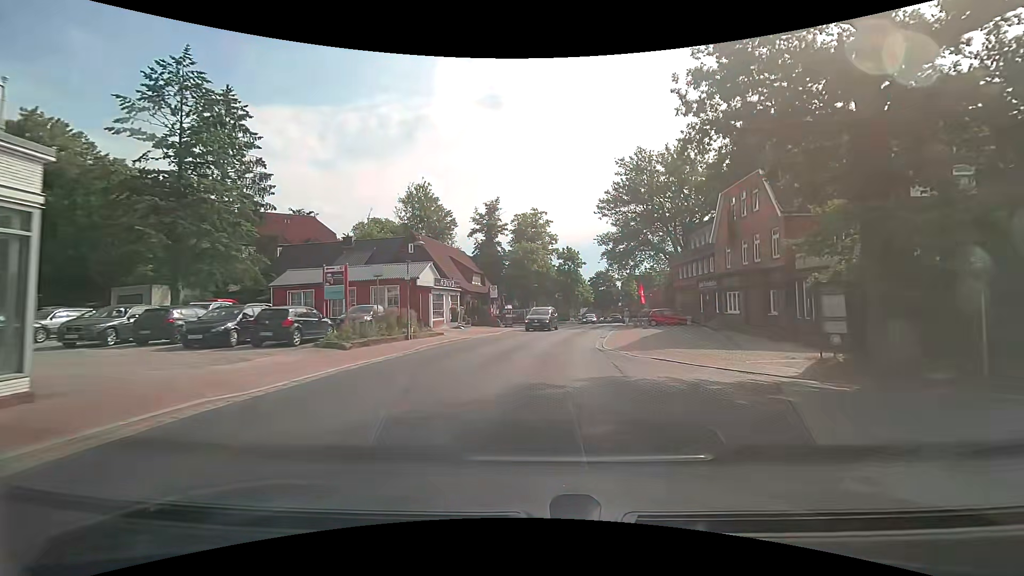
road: secondary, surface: asphalt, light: Day
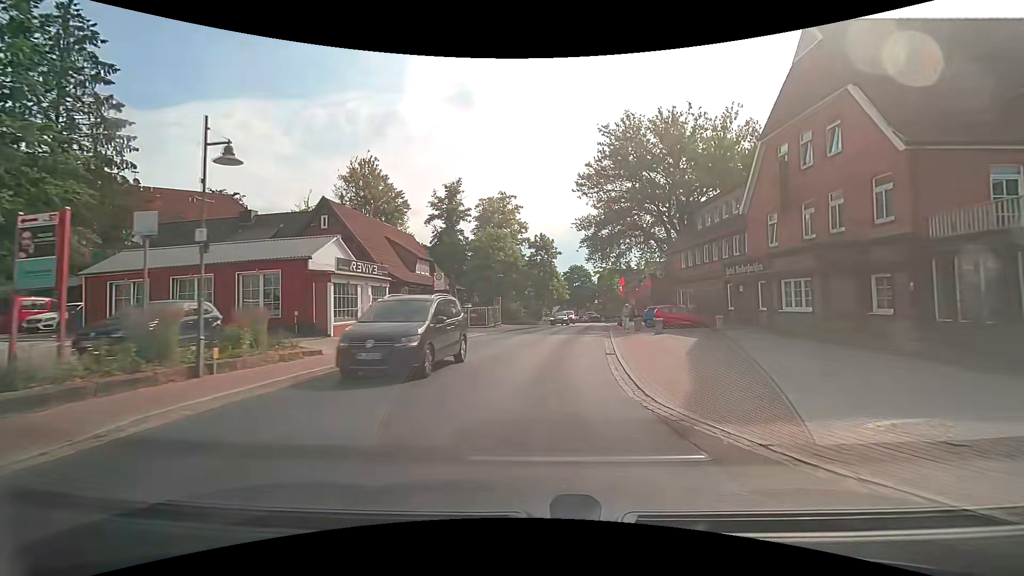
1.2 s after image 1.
(+0.3, +12.1) m; +3°
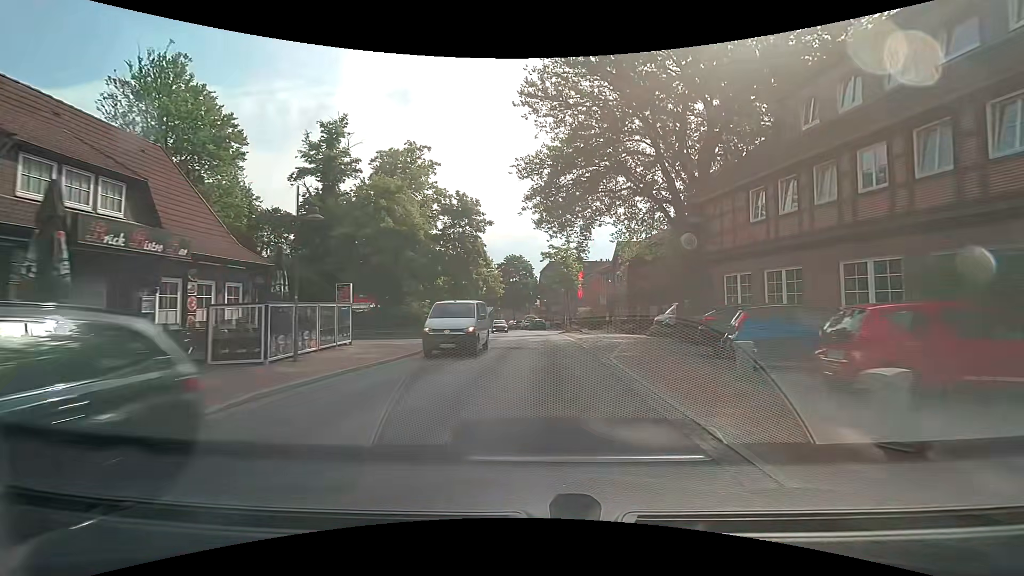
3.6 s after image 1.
(+1.6, +25.1) m; +7°
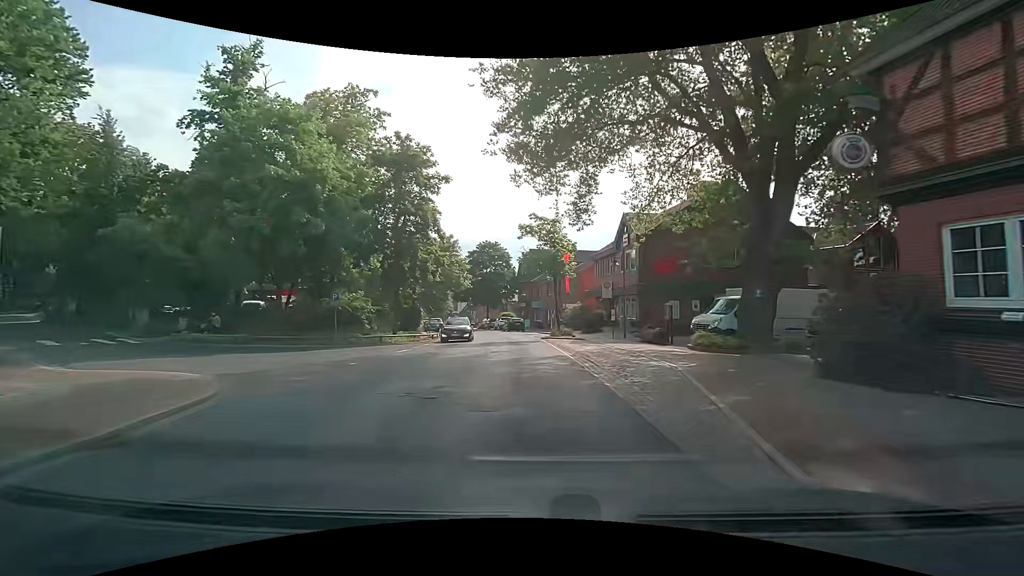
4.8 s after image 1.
(+0.2, +13.1) m; +2°
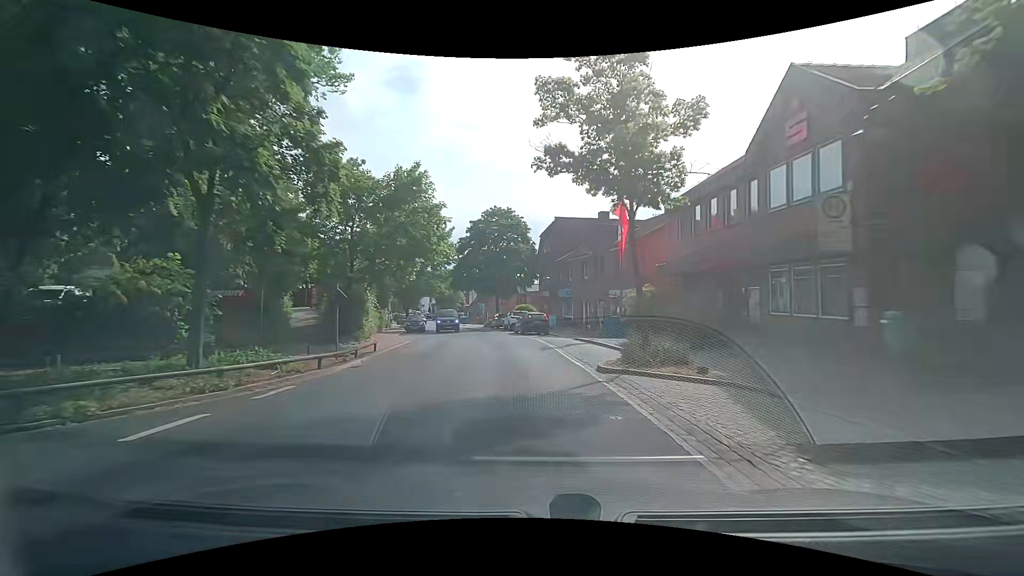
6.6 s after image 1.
(-0.3, +19.9) m; -2°
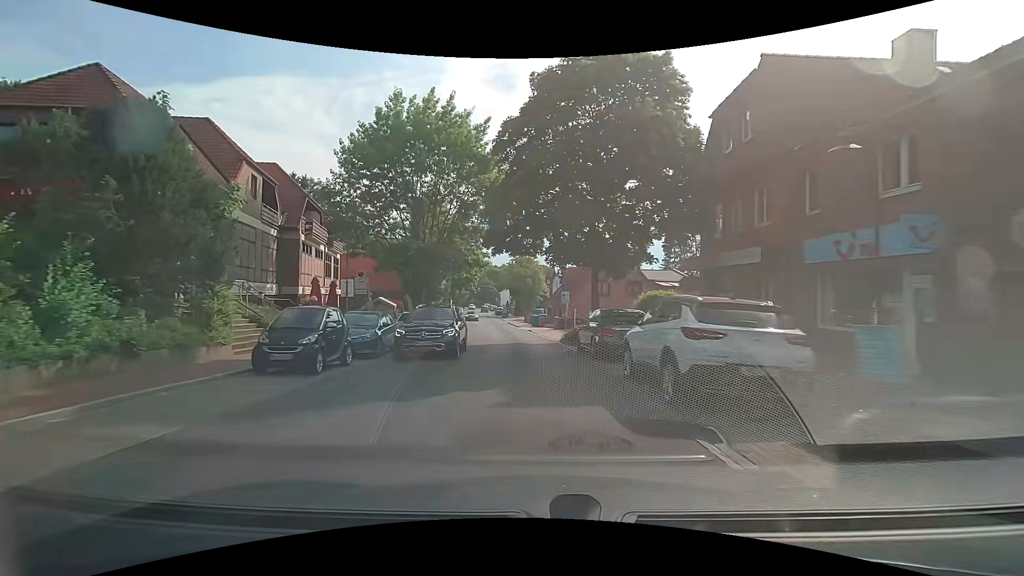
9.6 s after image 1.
(-2.3, +32.0) m; -11°
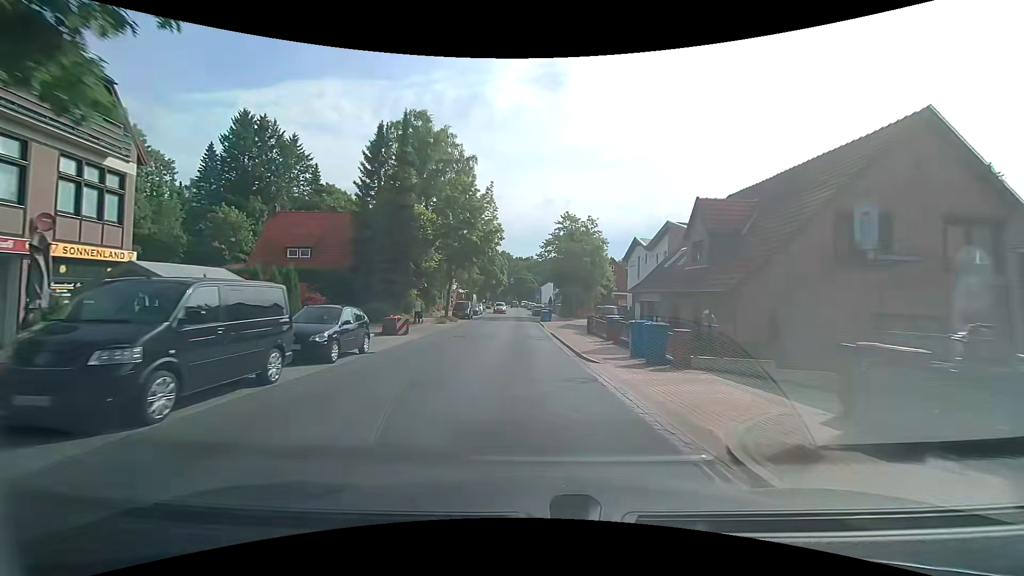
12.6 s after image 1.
(-1.5, +33.8) m; -5°
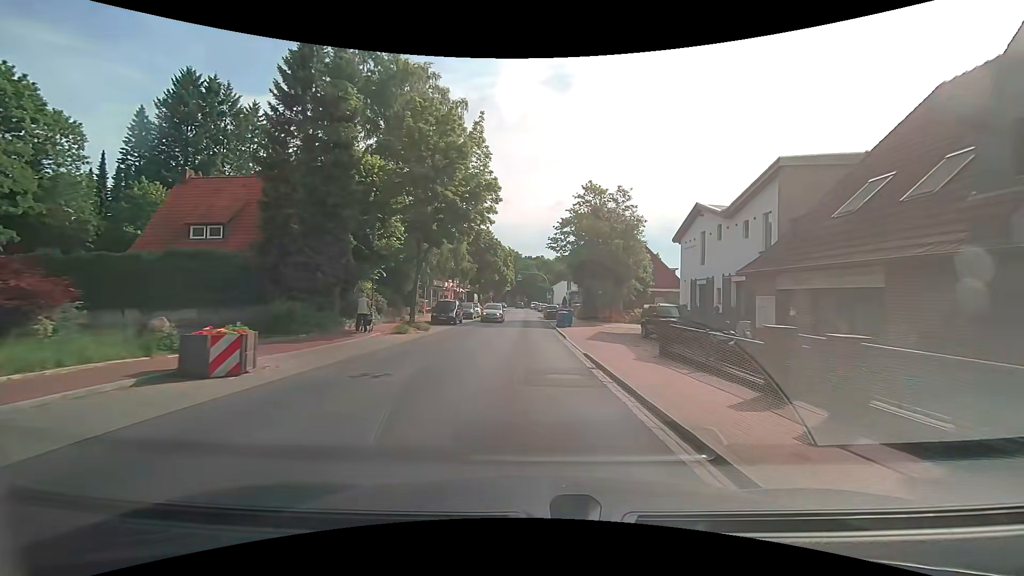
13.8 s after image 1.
(-0.2, +14.2) m; -1°
(0, +10) (0, +20) (0, +30) (-1, +40) (-1, +50) (-1, +60) (-1, +70) (-1, +80) (-2, +90) (-2, +100) m
